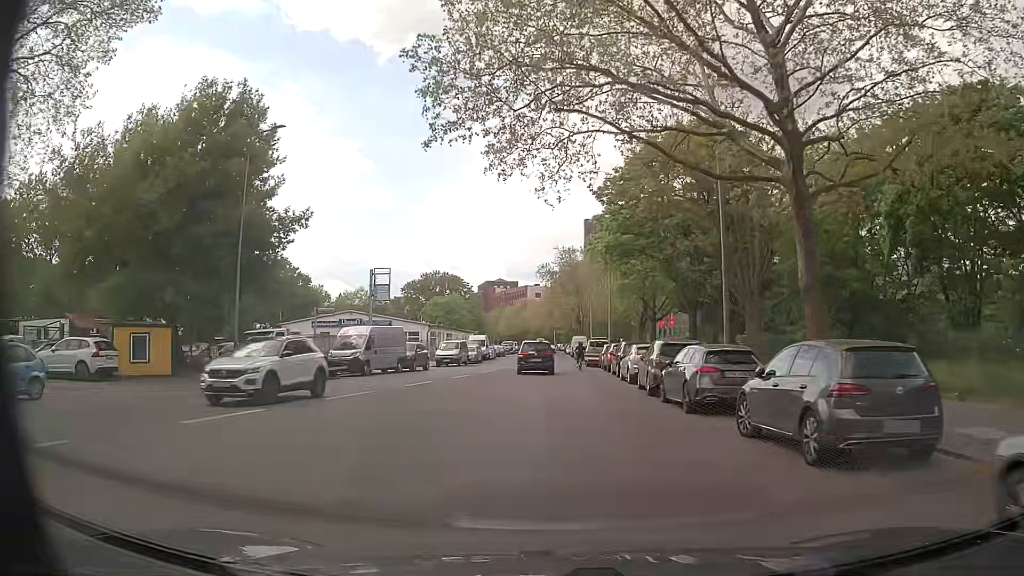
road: tertiary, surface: asphalt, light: Day
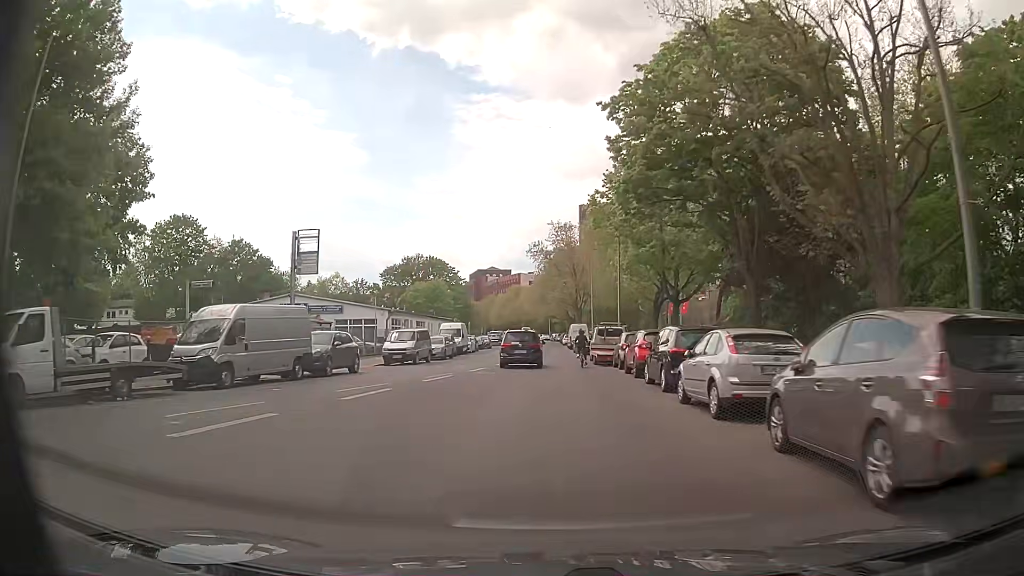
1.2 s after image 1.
(0.0, +14.6) m; 0°
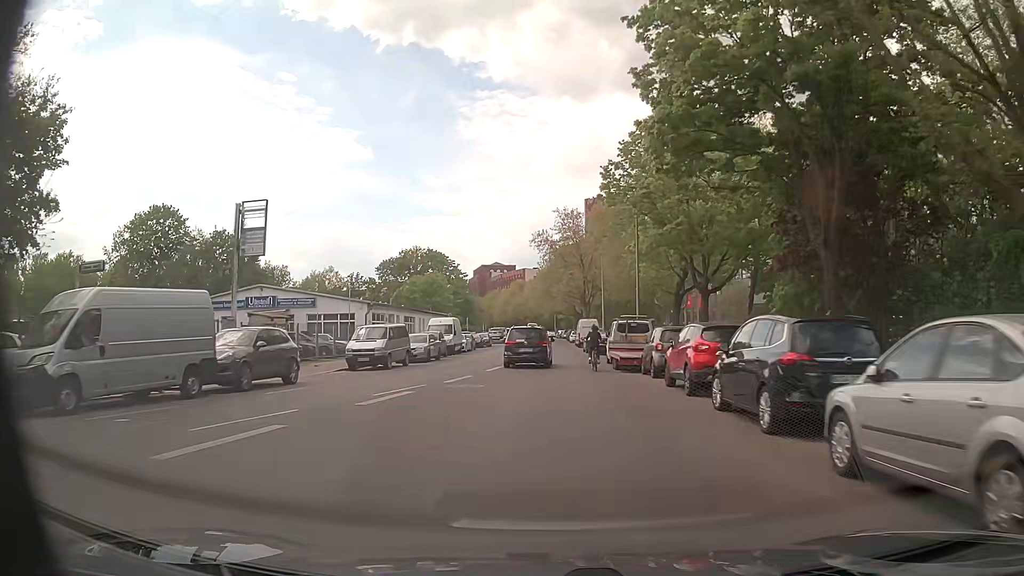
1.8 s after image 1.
(0.0, +7.5) m; 0°
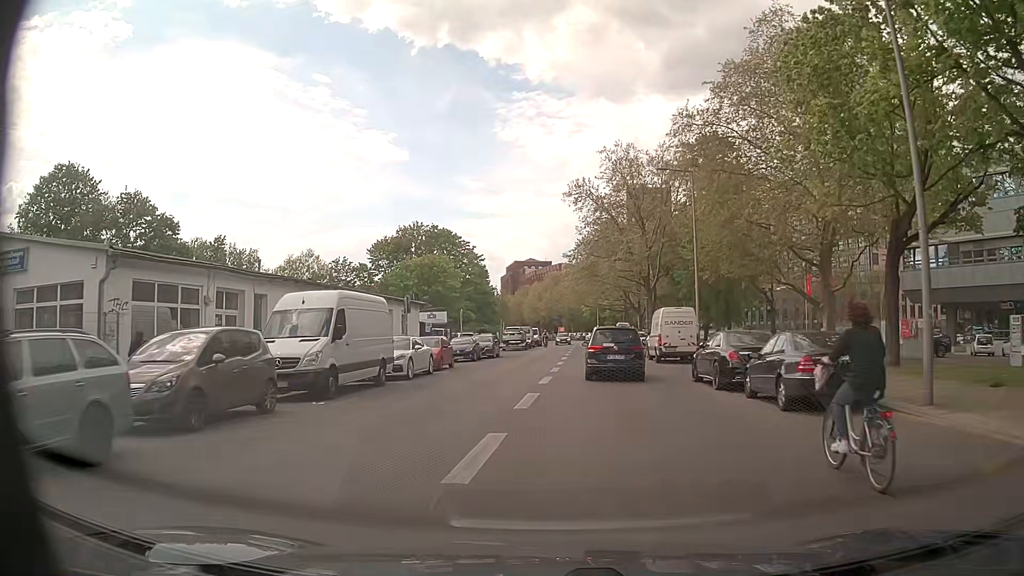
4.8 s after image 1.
(-0.6, +30.4) m; -3°
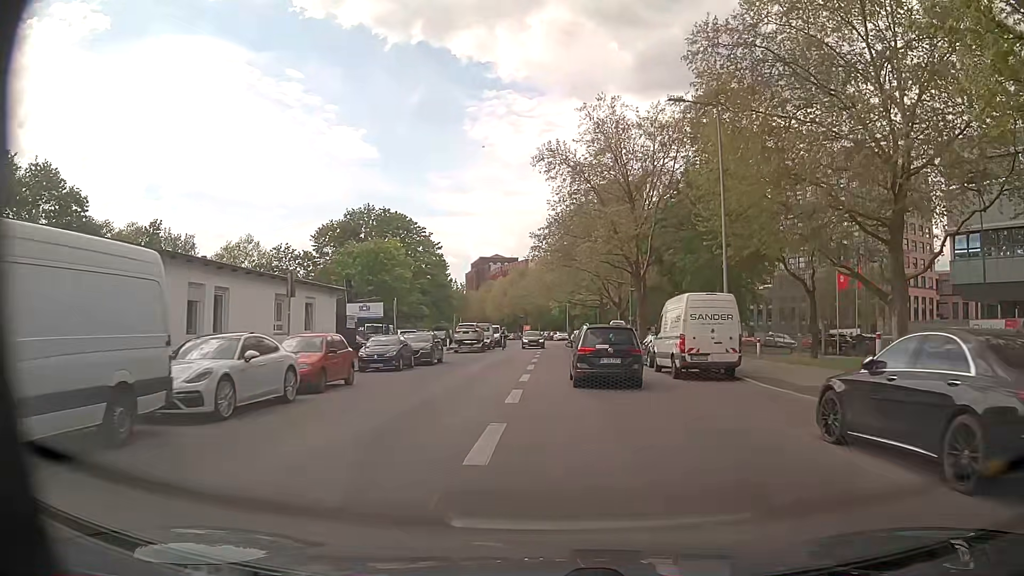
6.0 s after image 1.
(+0.1, +11.8) m; +3°
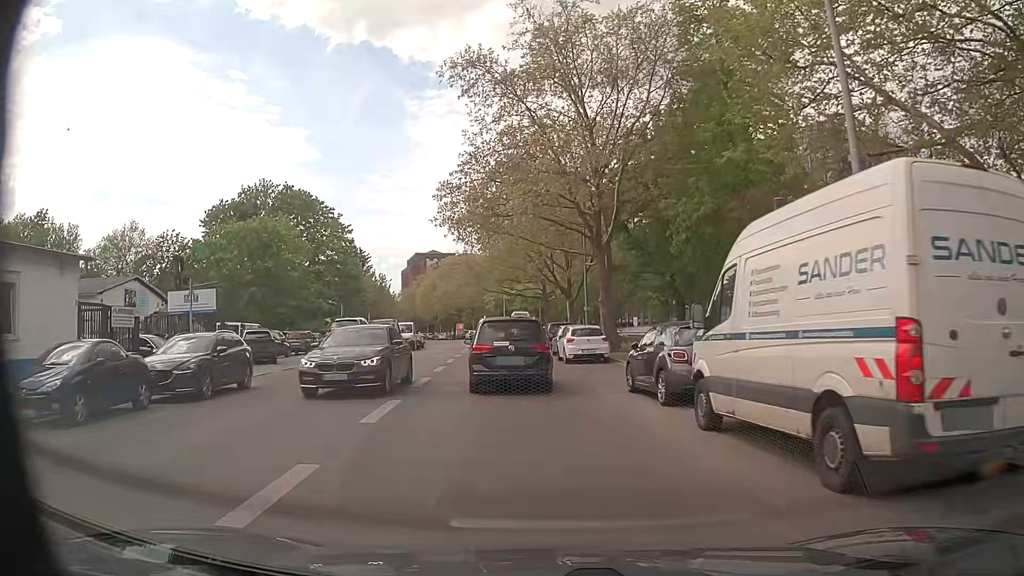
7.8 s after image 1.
(+0.9, +15.7) m; +4°
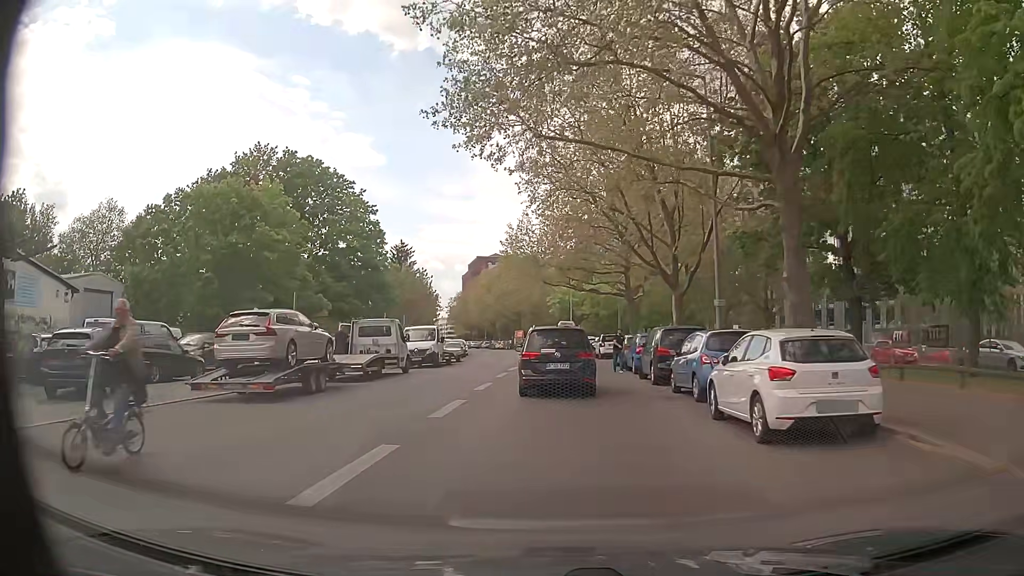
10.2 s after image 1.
(-0.9, +17.3) m; -5°
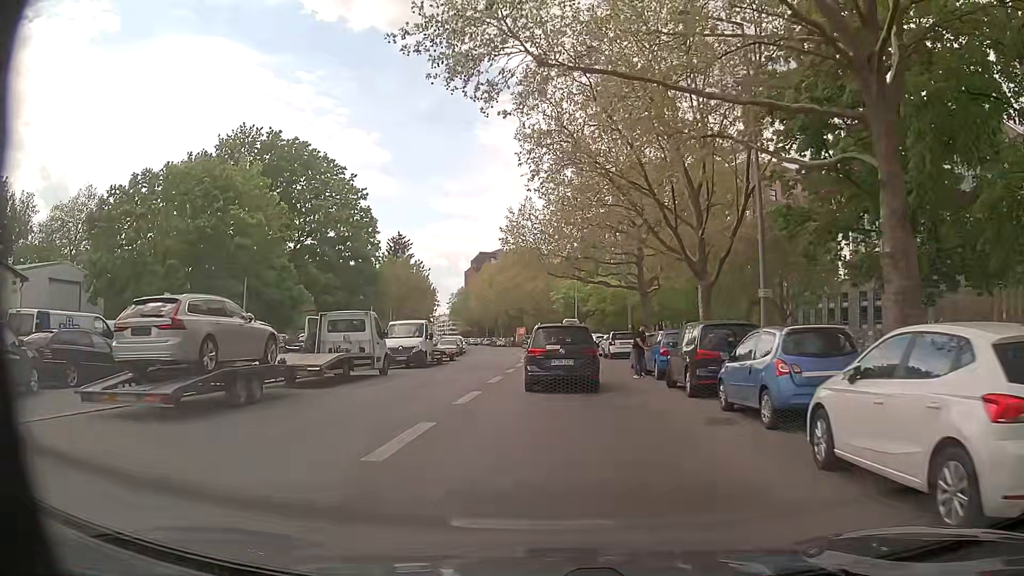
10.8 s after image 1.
(0.0, +4.5) m; 0°
(0, +10) (0, +20) (0, +30) (+1, +40) (0, +50) (0, +60) (-1, +70) (-3, +80) (-5, +90) (-7, +99) m
